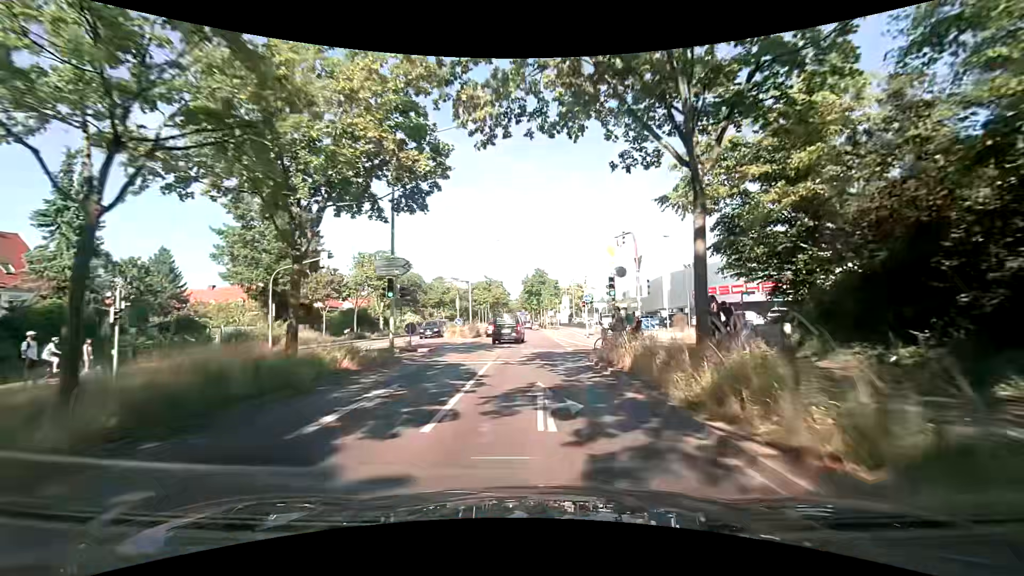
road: primary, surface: asphalt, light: Day
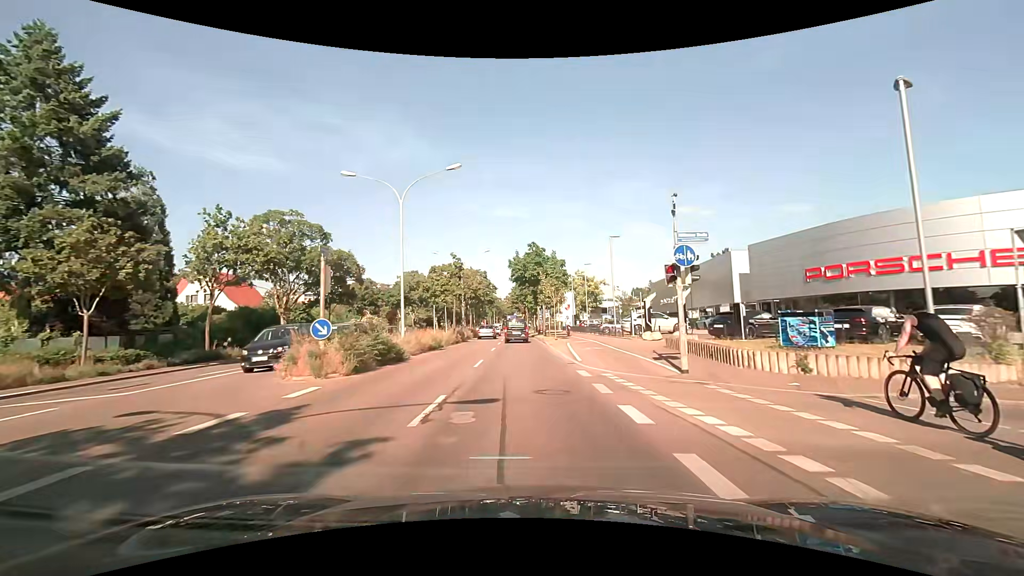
(+0.3, +25.6) m; 0°
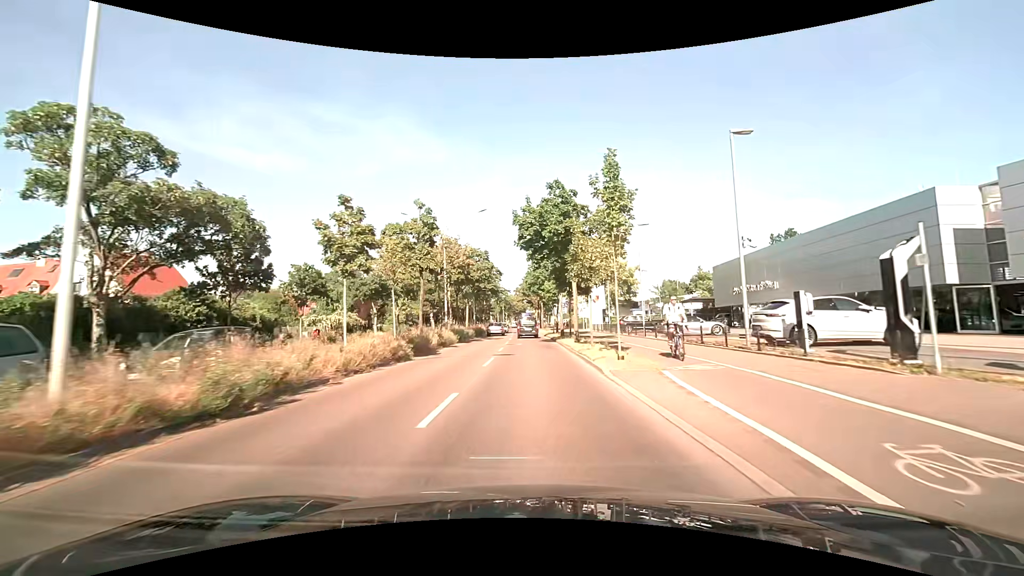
(-0.3, +20.0) m; -2°
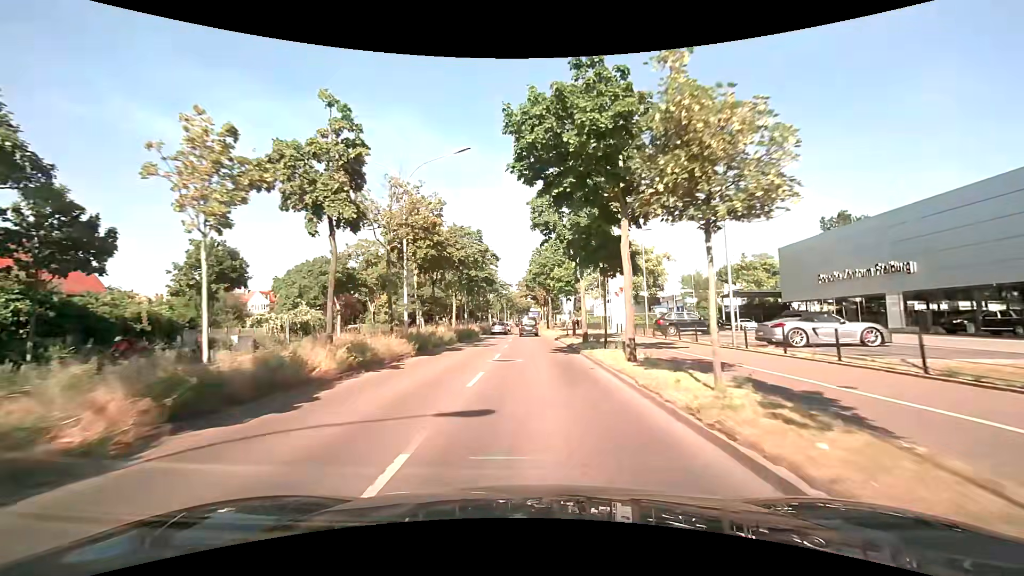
(+0.1, +13.4) m; 0°
(0, +10) (0, +20) (-1, +30) (-2, +40) (-3, +50) (-3, +60) (-4, +70) (-4, +80) (-4, +90) (-4, +100) m
